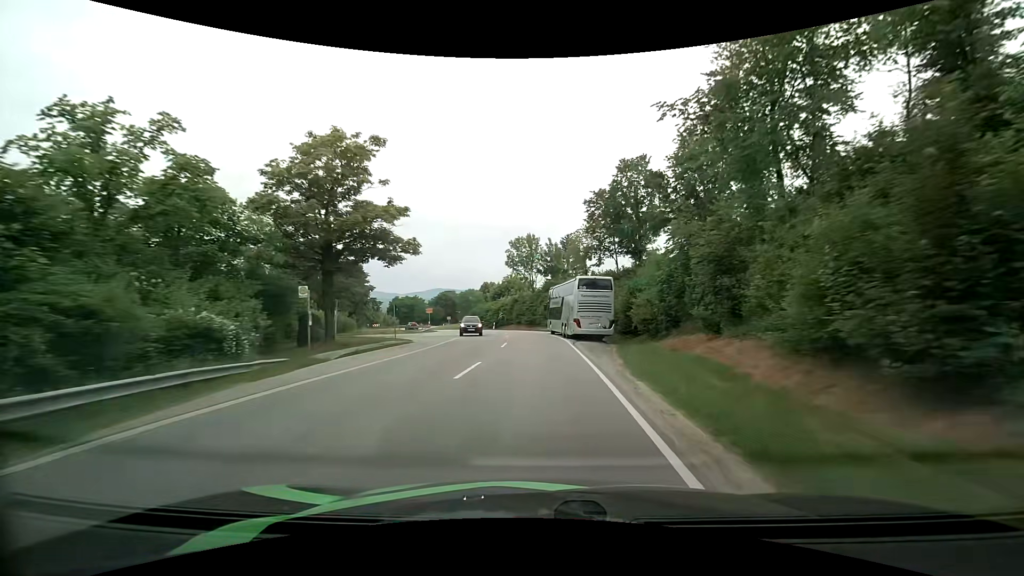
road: tertiary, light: Day
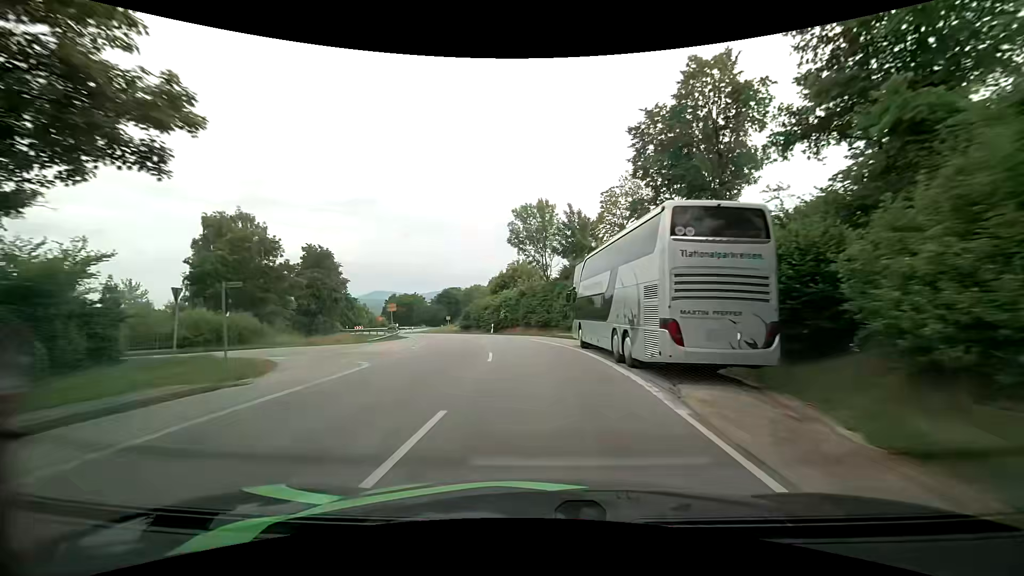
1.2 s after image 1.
(0.0, +19.7) m; -1°
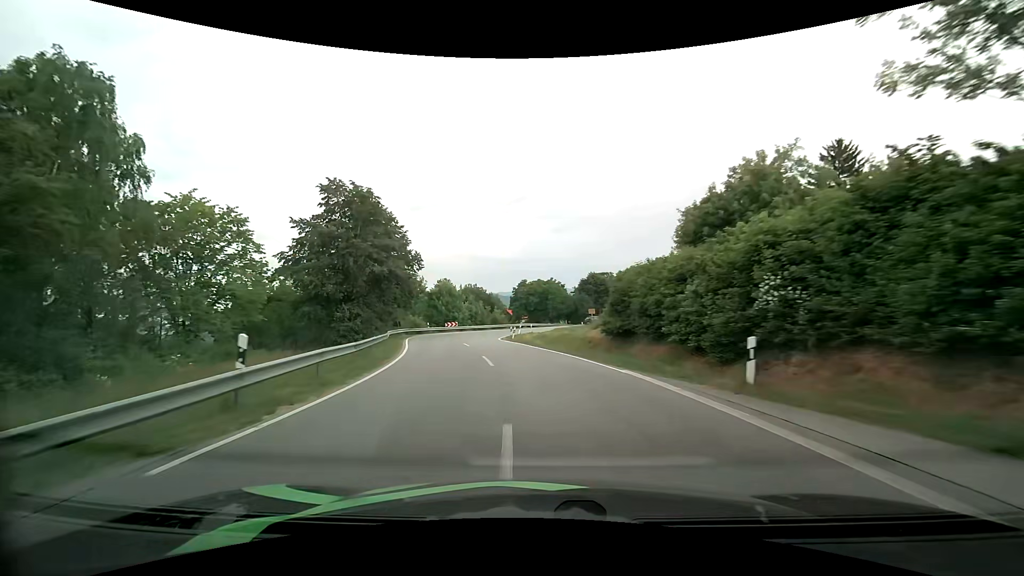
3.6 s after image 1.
(-4.8, +37.2) m; -17°
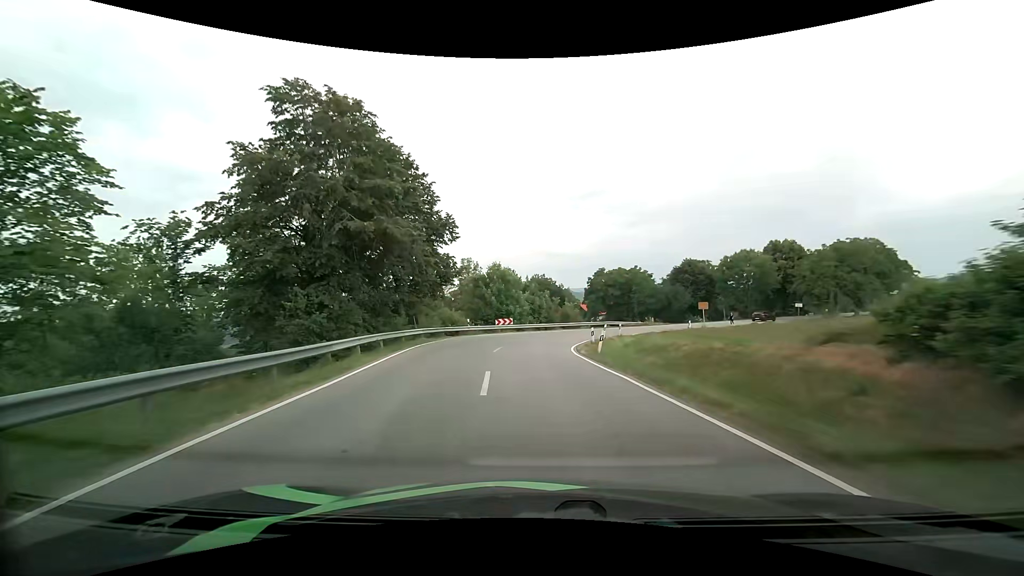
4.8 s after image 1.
(-1.4, +18.0) m; -9°
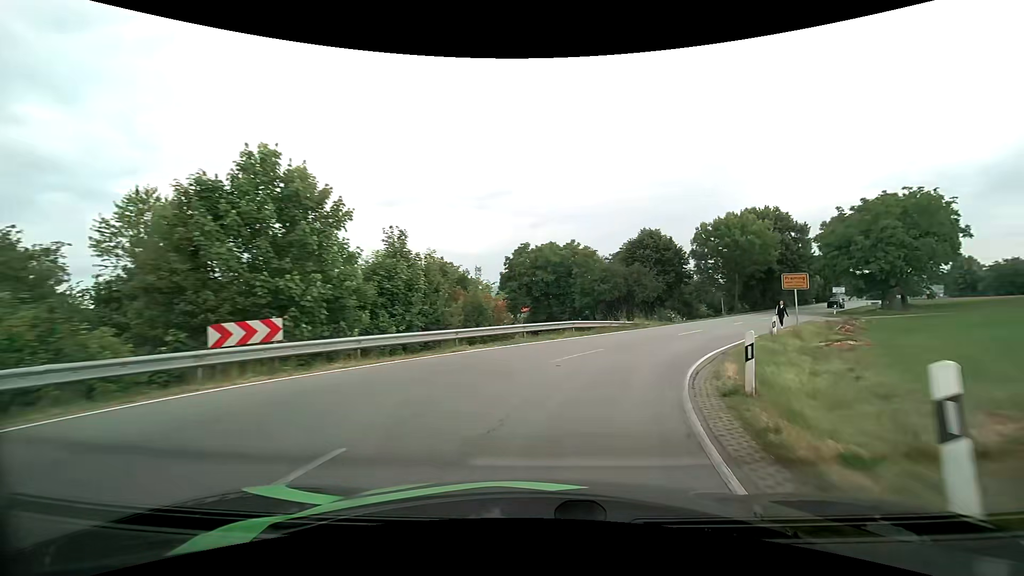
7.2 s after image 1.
(+1.0, +30.7) m; +10°
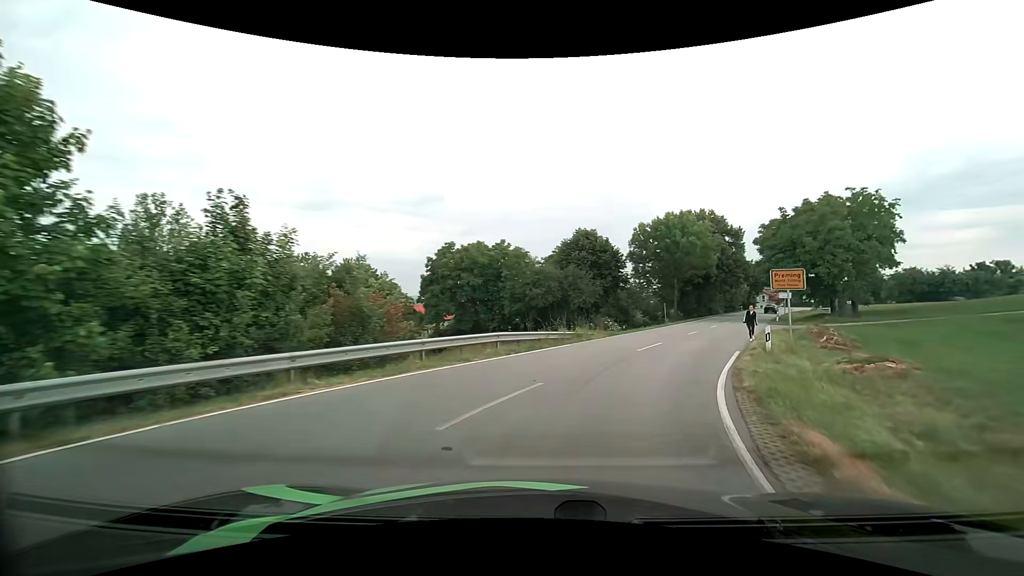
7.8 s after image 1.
(+0.4, +6.5) m; +8°
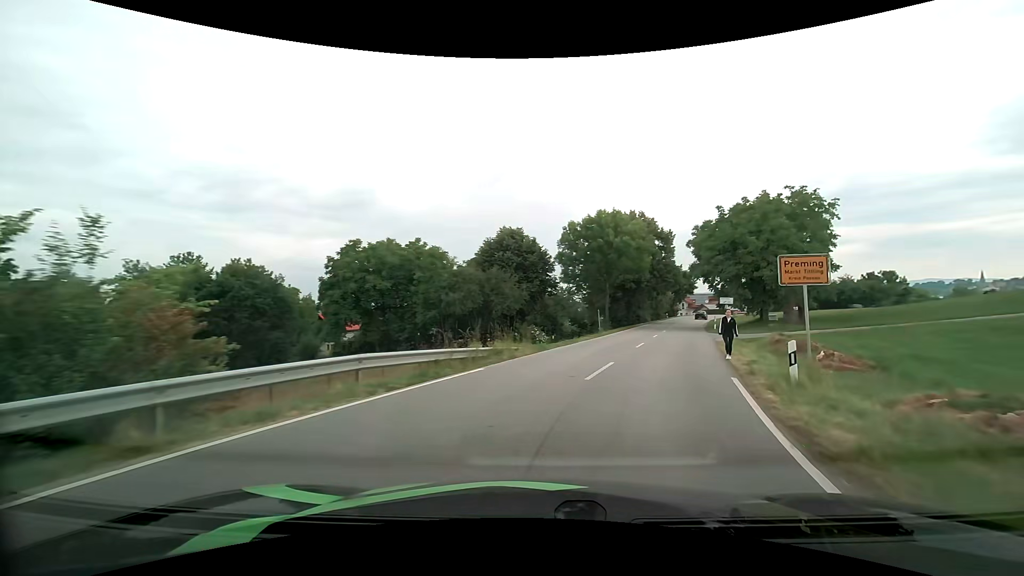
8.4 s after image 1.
(+0.5, +6.6) m; +8°
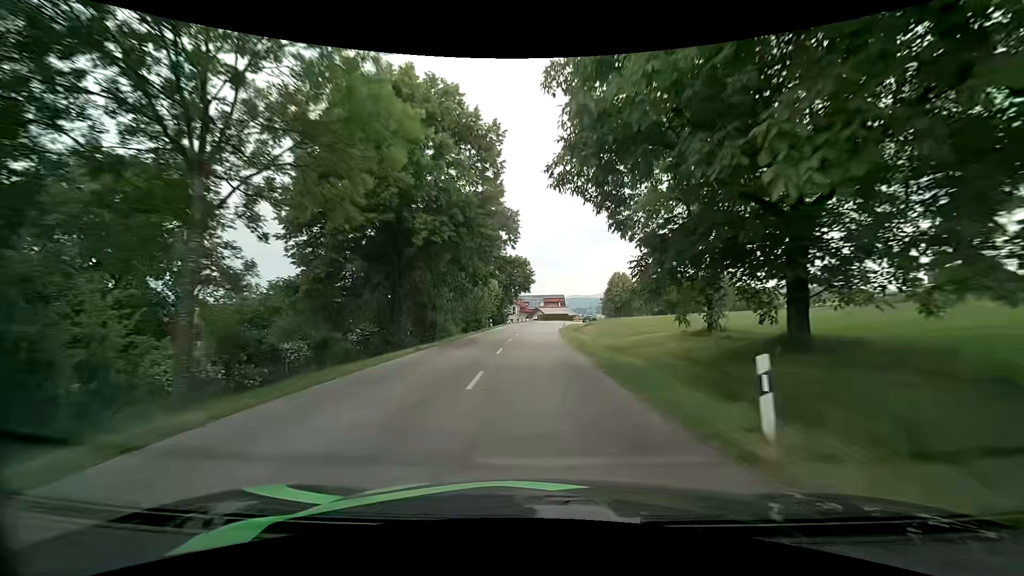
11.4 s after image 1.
(+10.3, +38.1) m; +20°
(0, +10) (0, +20) (0, +30) (0, +40) (0, +50) (+1, +60) (+2, +70) (+4, +80) (+7, +89) (+11, +98) m
